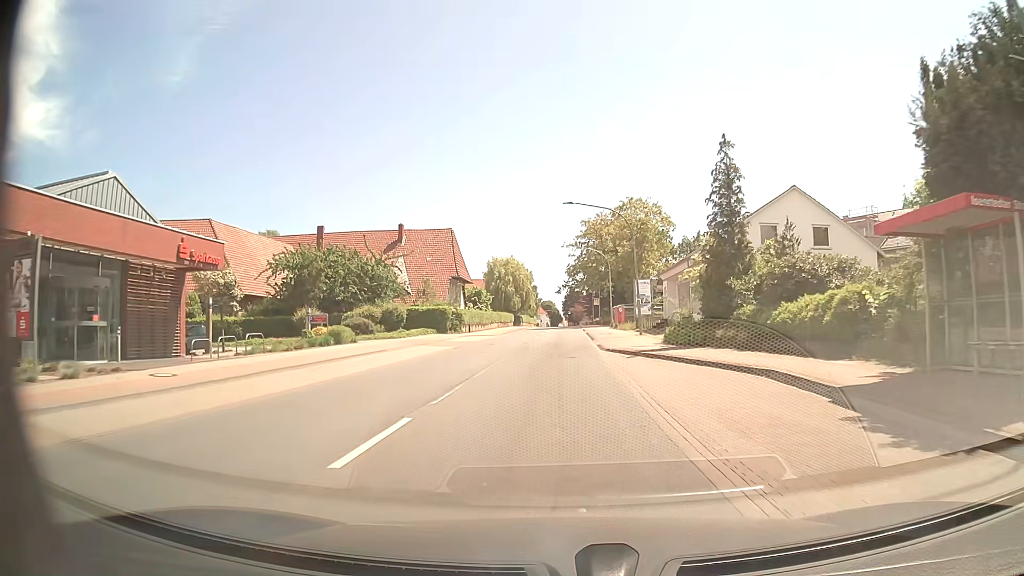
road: primary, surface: asphalt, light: Day
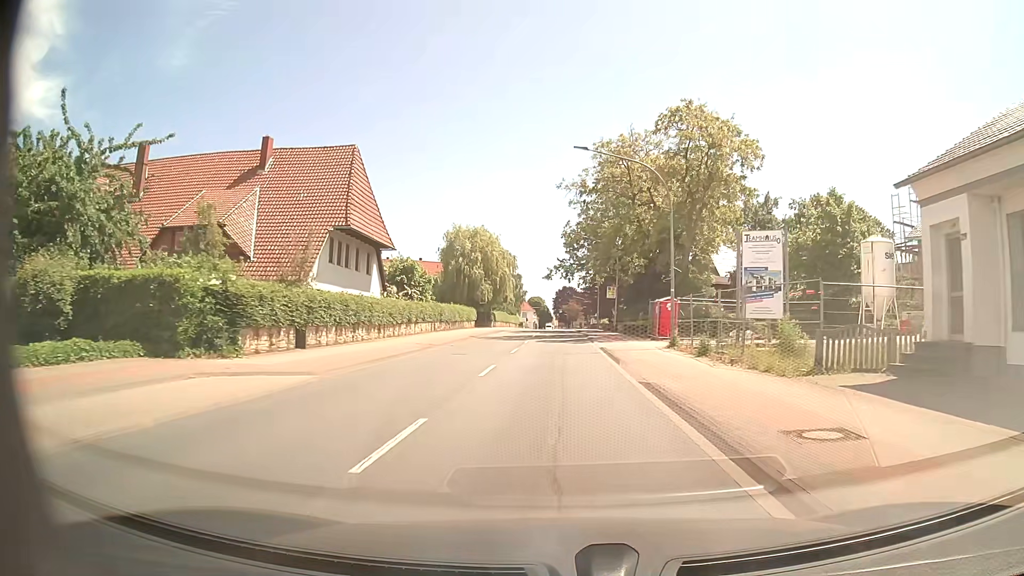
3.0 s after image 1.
(+0.6, +37.1) m; +1°
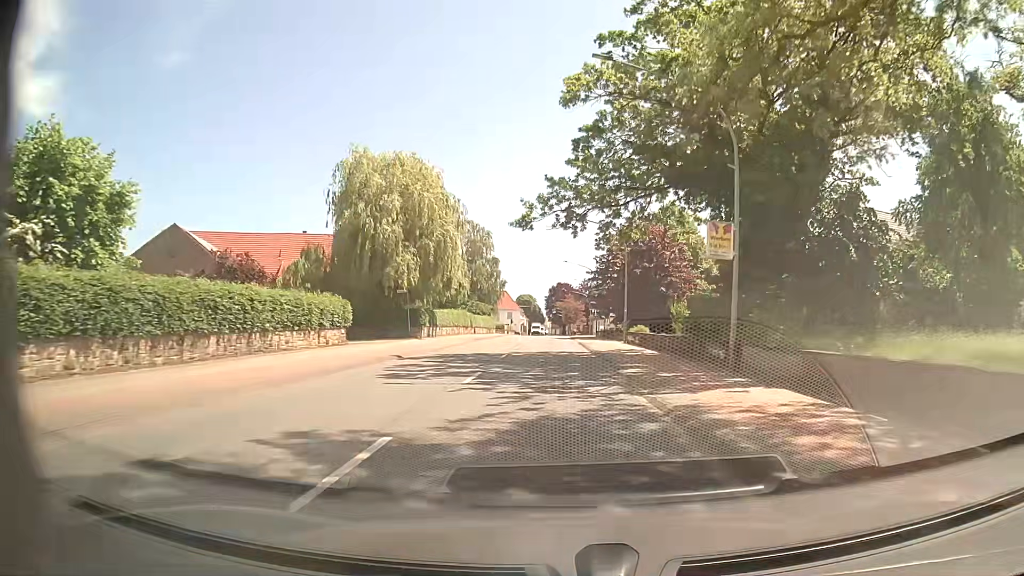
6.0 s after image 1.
(+0.2, +38.2) m; 0°
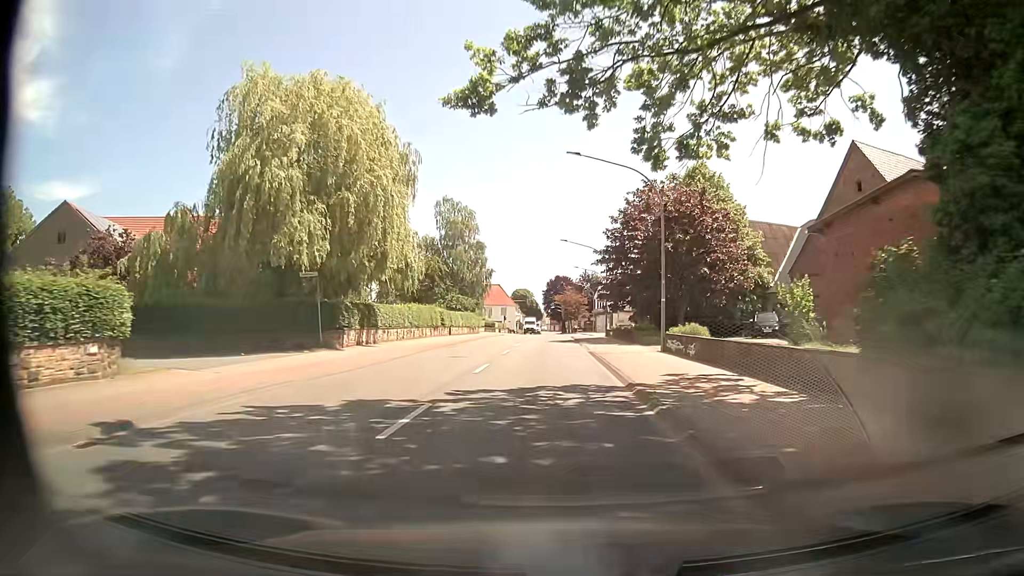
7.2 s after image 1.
(+0.1, +15.4) m; +1°
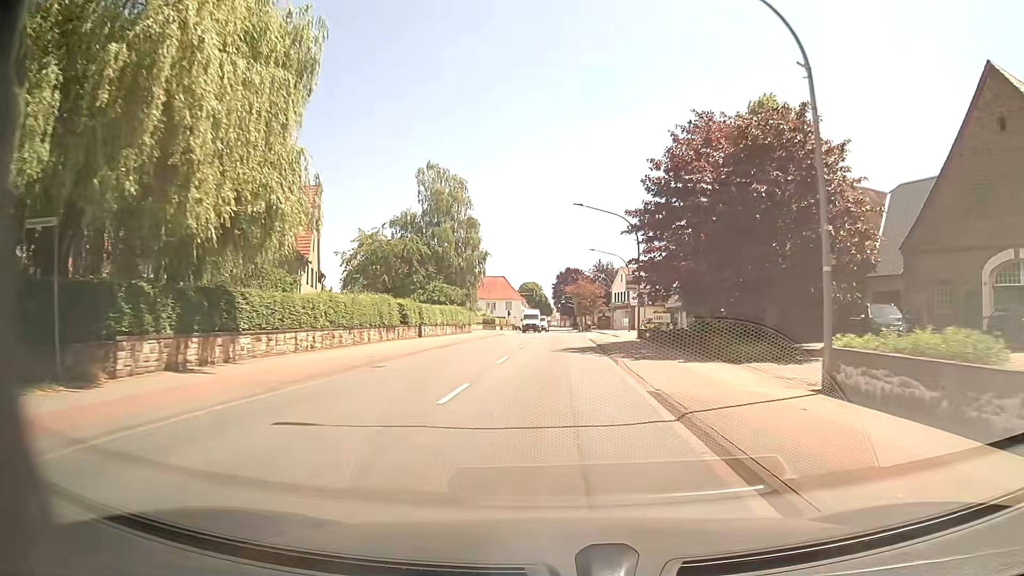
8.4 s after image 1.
(-0.2, +15.6) m; -1°
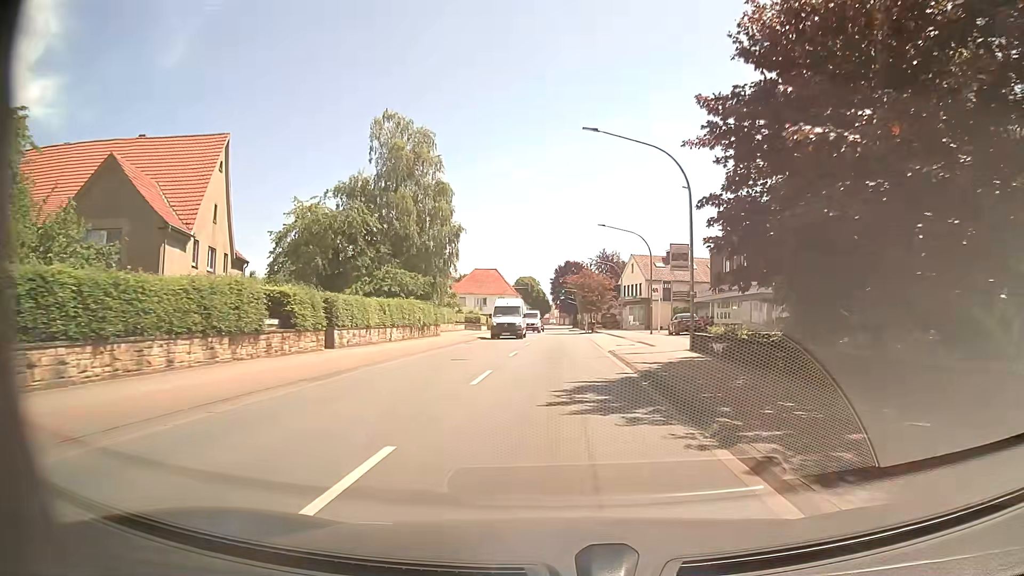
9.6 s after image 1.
(+0.1, +15.7) m; 0°
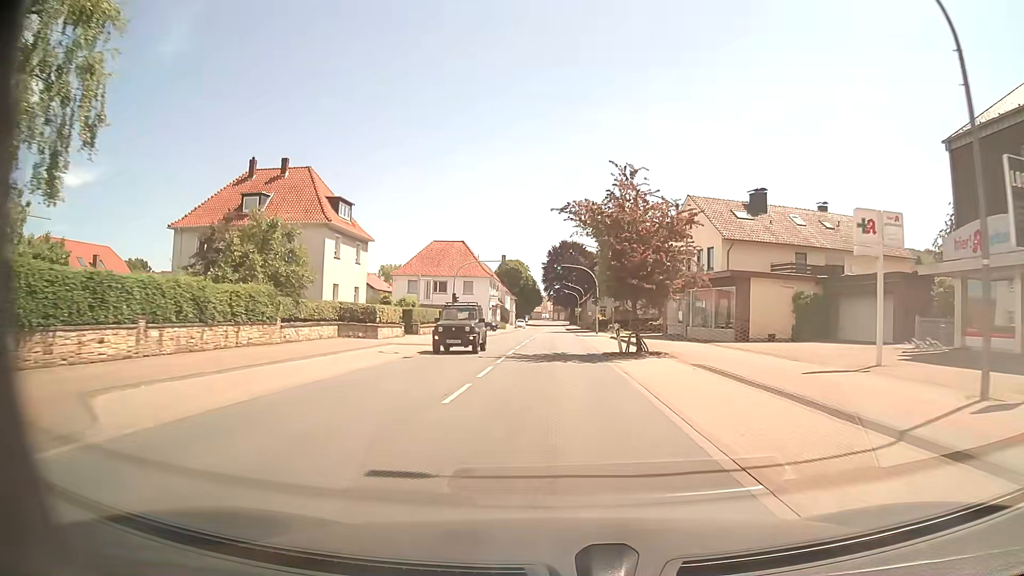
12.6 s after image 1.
(+0.3, +39.3) m; +1°
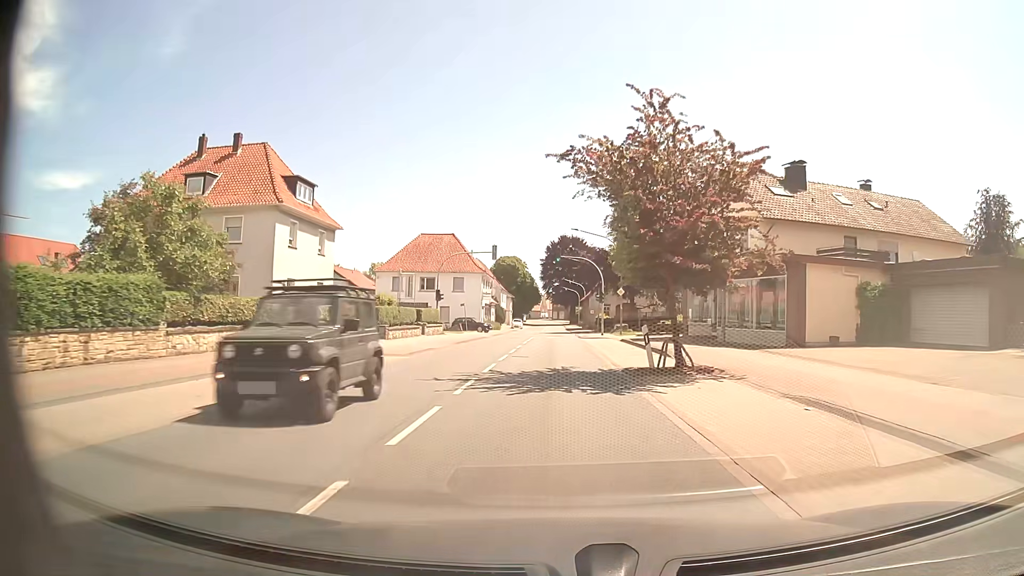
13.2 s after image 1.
(0.0, +7.9) m; 0°
(0, +10) (0, +20) (0, +30) (0, +40) (0, +50) (0, +60) (0, +70) (0, +80) (0, +90) (0, +100) m
